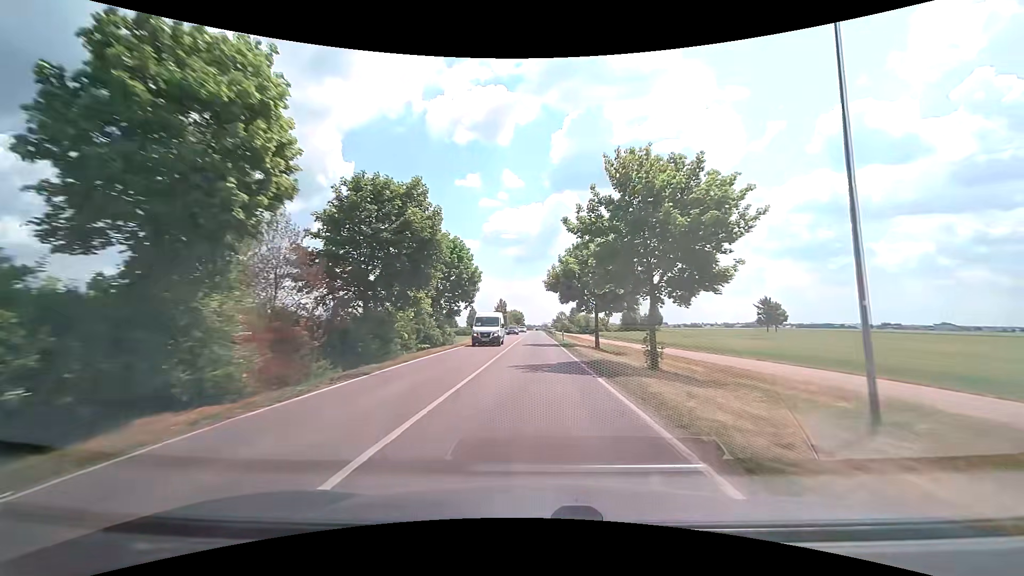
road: secondary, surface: asphalt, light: Day
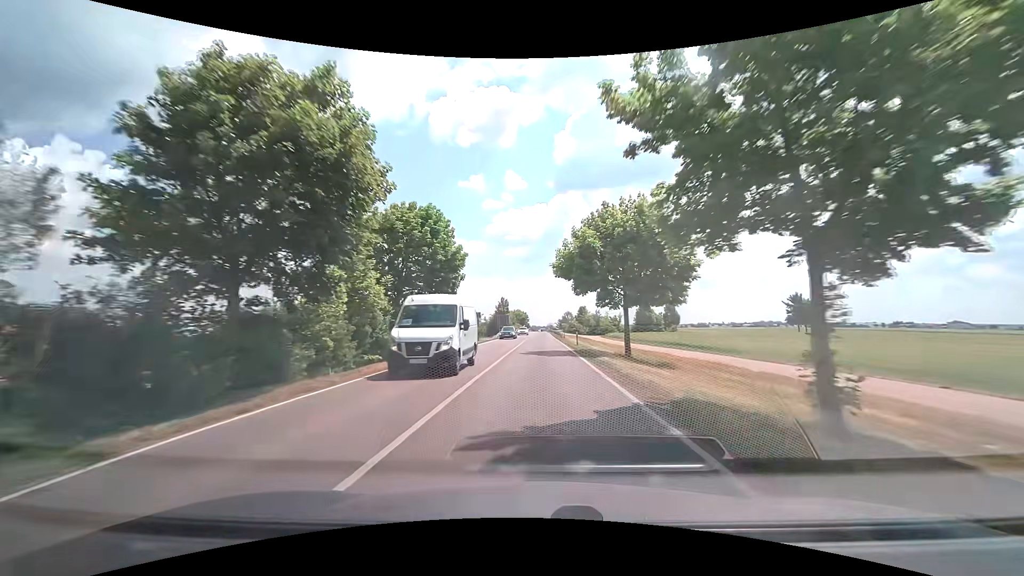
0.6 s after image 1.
(0.0, +11.8) m; 0°
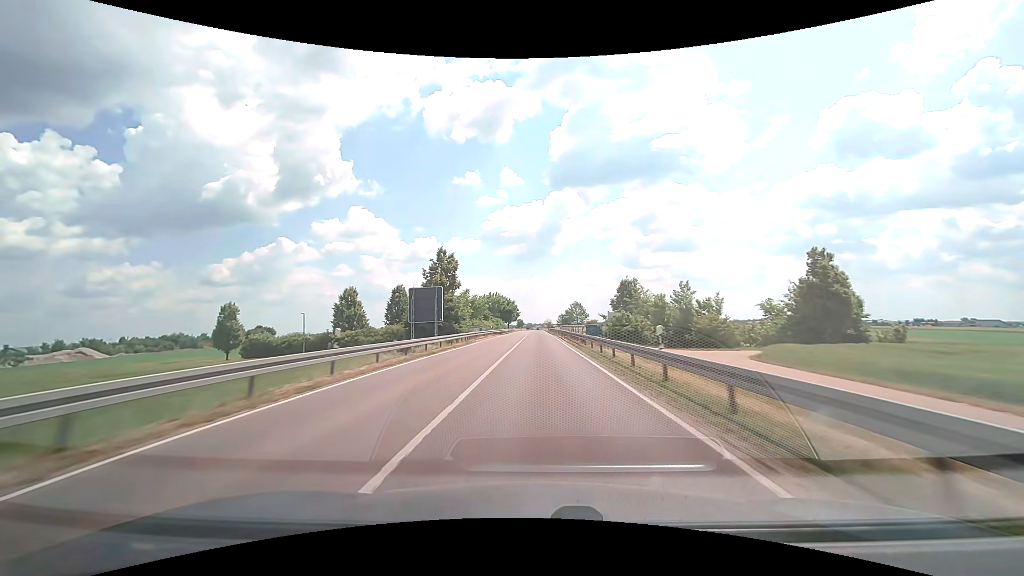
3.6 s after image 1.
(+0.3, +73.3) m; 0°
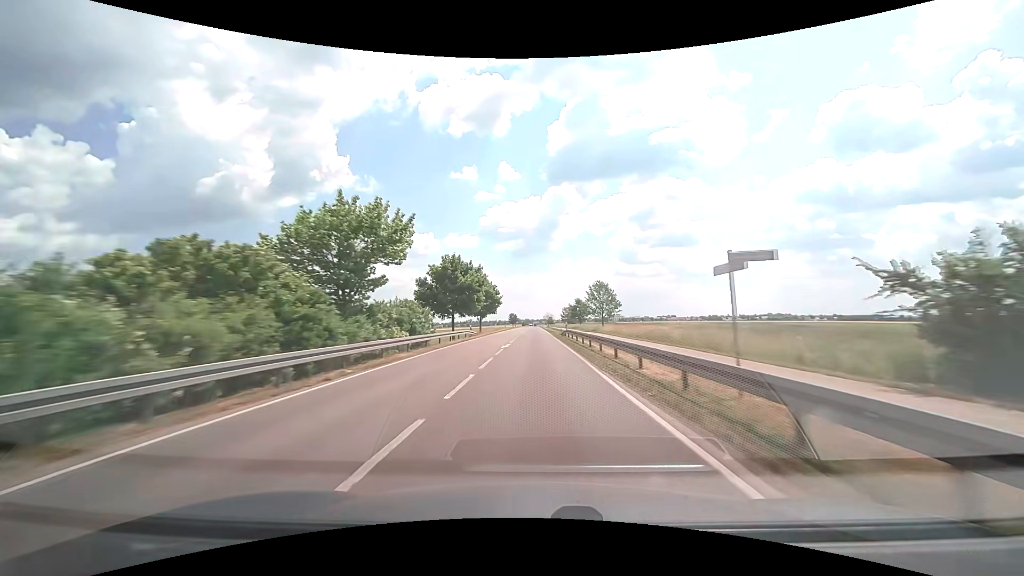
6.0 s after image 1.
(+0.4, +66.7) m; 0°
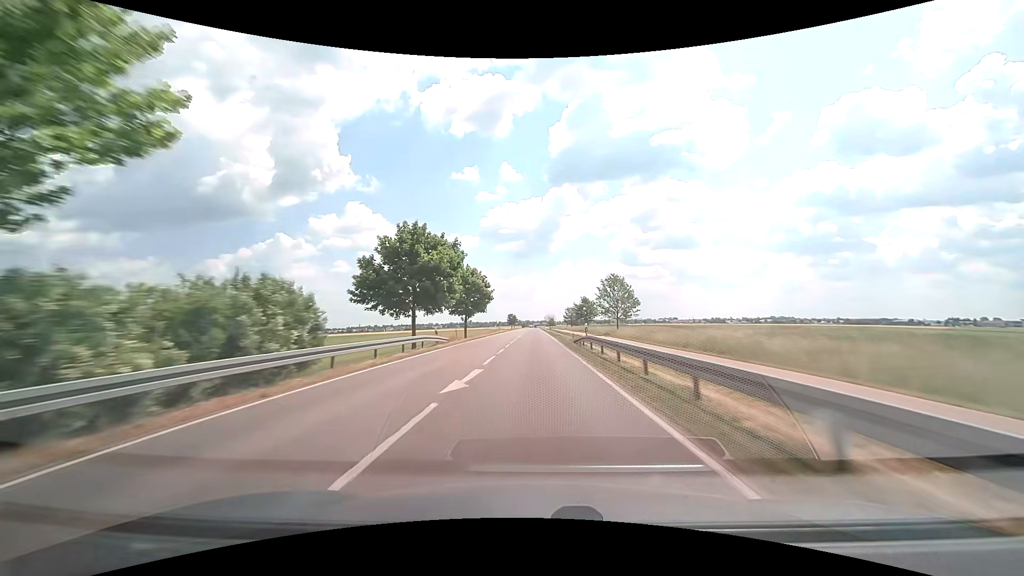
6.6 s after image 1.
(0.0, +16.8) m; 0°
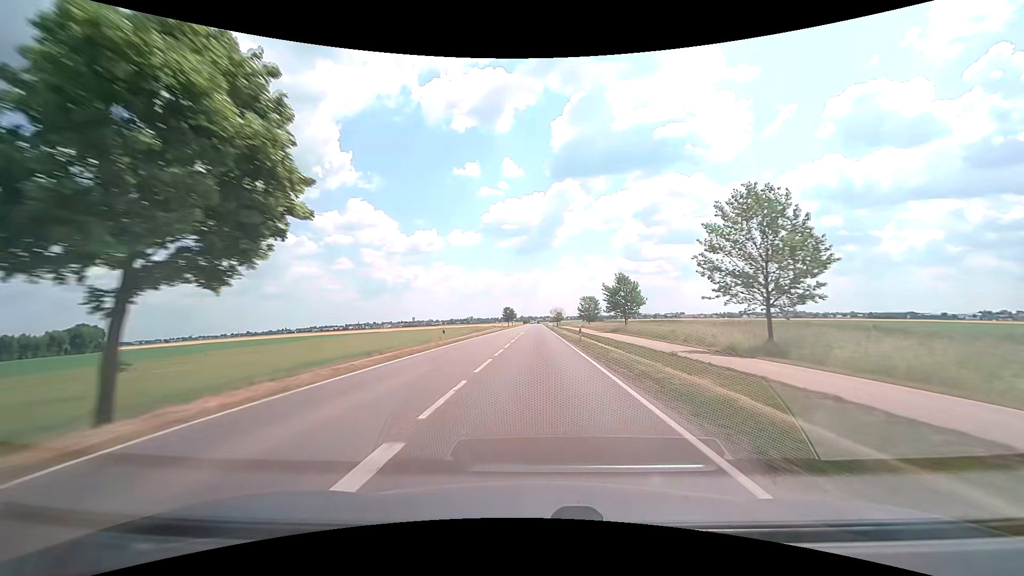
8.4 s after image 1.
(-0.2, +50.8) m; -1°
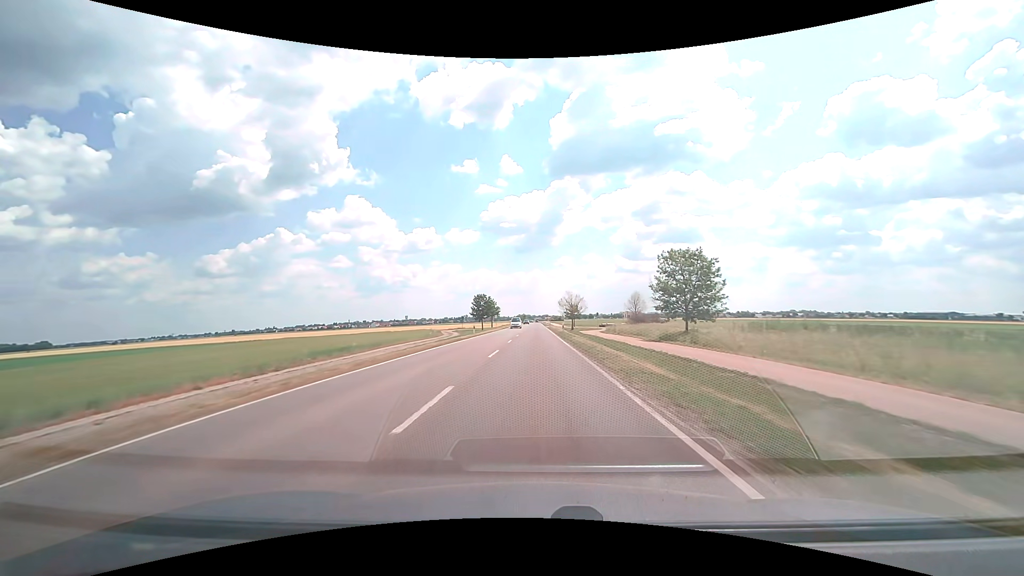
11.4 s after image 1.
(+0.5, +84.5) m; 0°
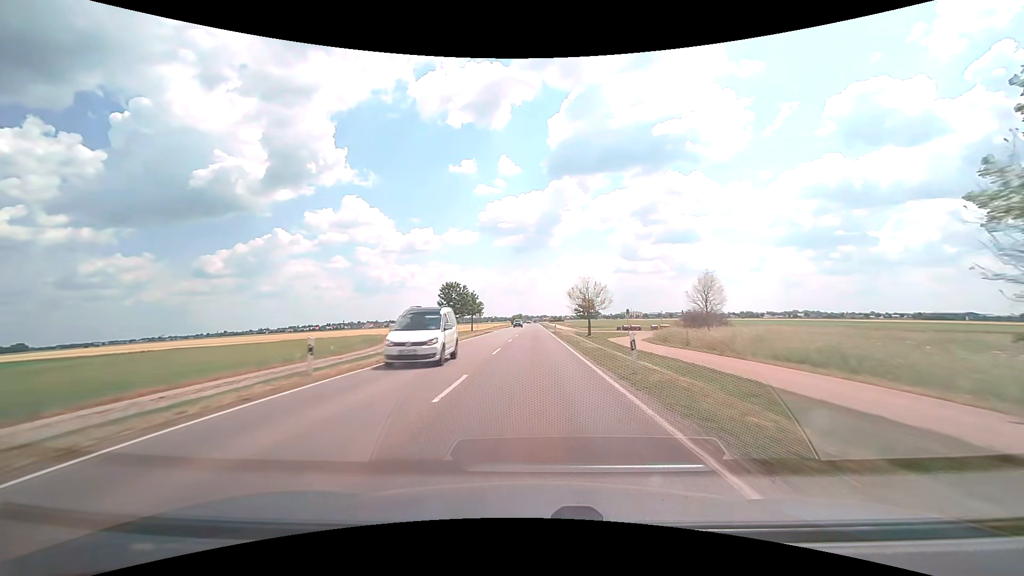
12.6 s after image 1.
(0.0, +33.7) m; 0°
(0, +10) (0, +20) (0, +30) (0, +40) (0, +50) (0, +60) (0, +70) (0, +80) (0, +90) (0, +100) m
